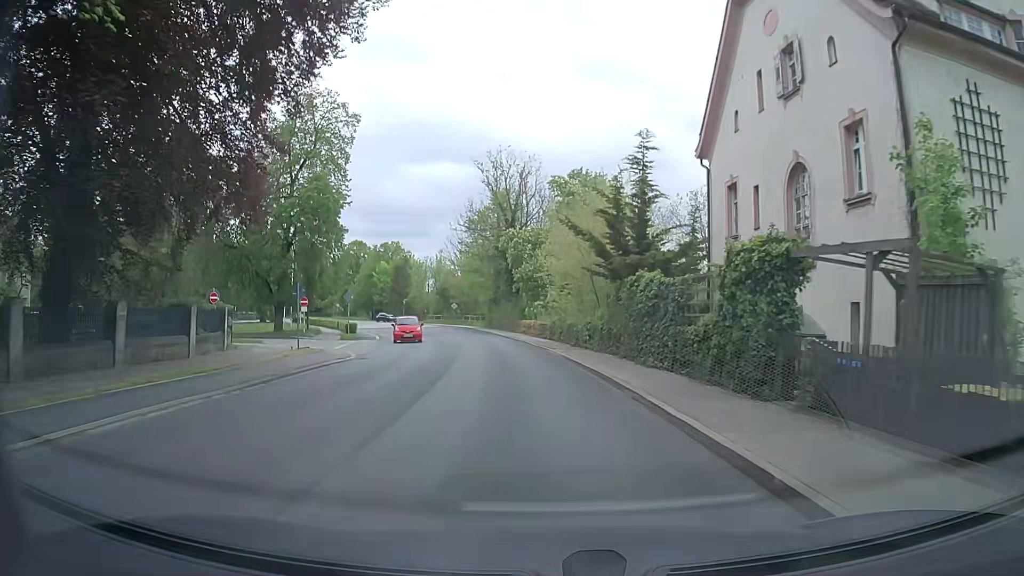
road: secondary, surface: asphalt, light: Day
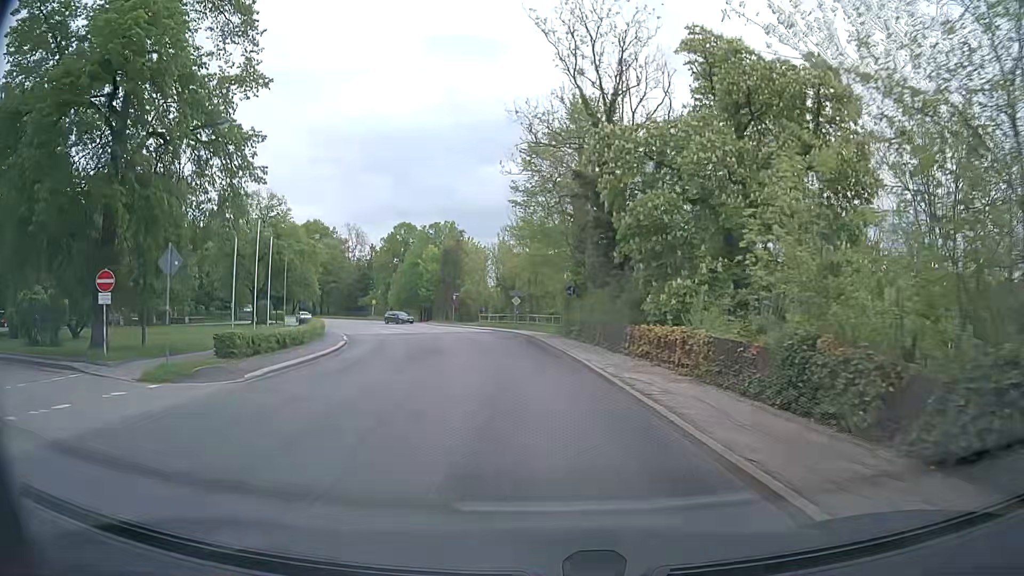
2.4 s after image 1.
(-1.5, +28.6) m; -6°
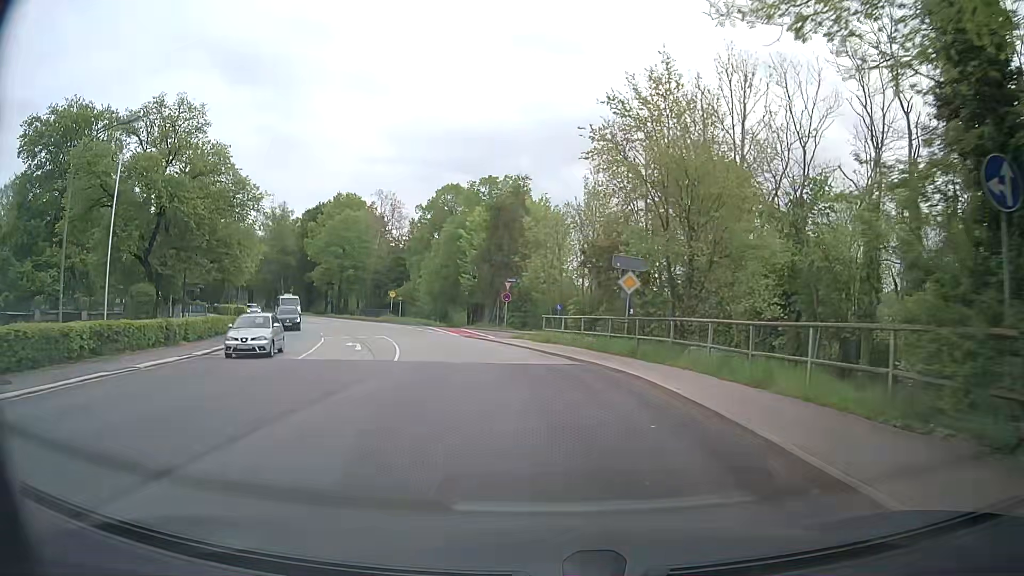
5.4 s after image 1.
(-2.3, +34.5) m; -7°
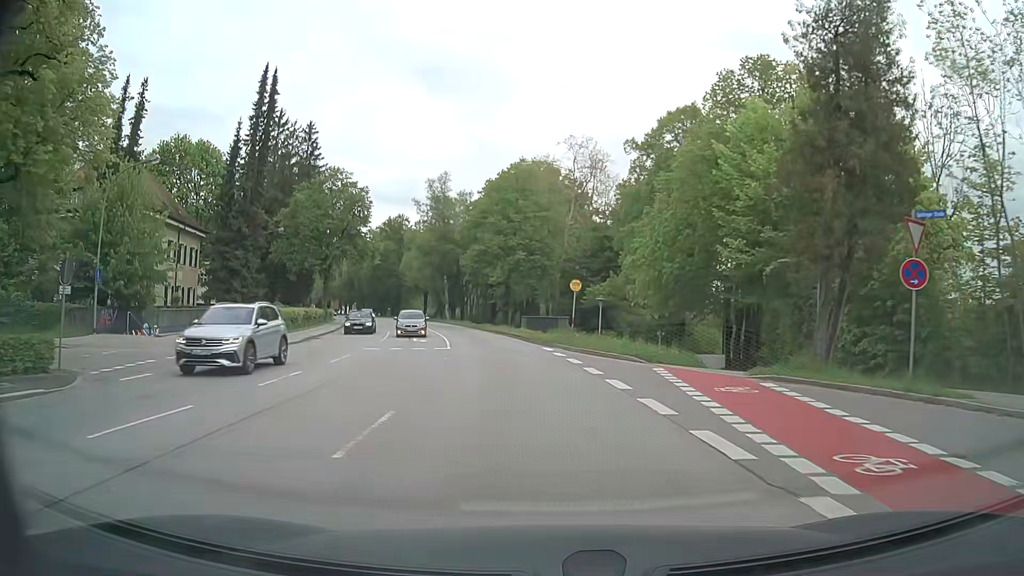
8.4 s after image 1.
(-5.1, +33.0) m; -19°
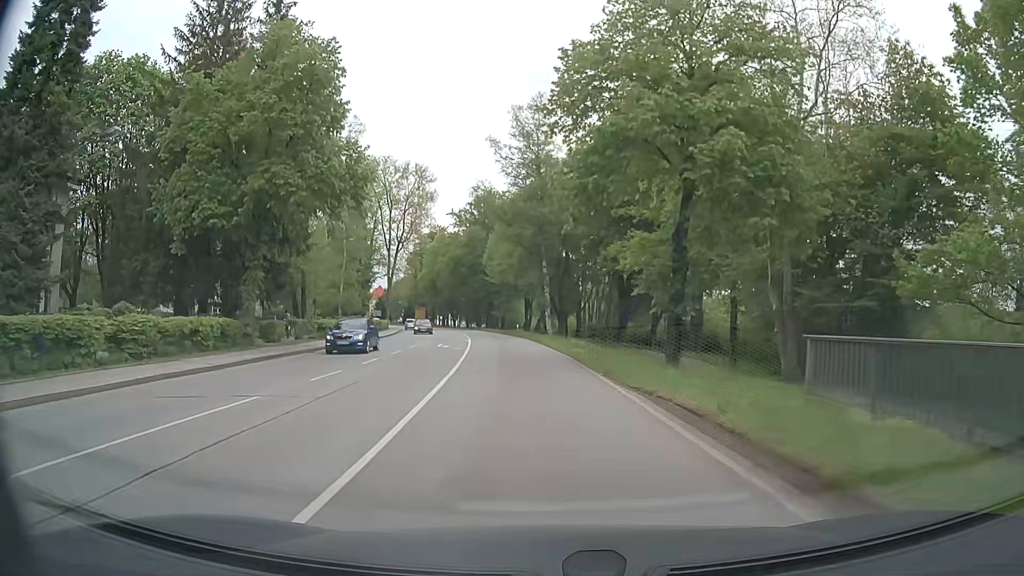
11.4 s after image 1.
(-3.3, +35.0) m; -10°
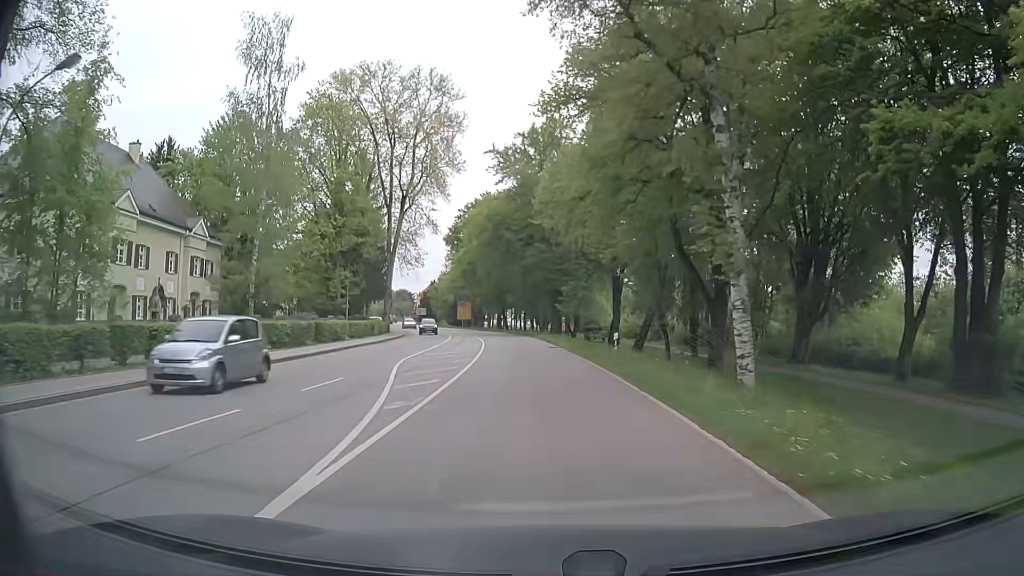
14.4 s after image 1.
(-2.1, +38.3) m; -6°
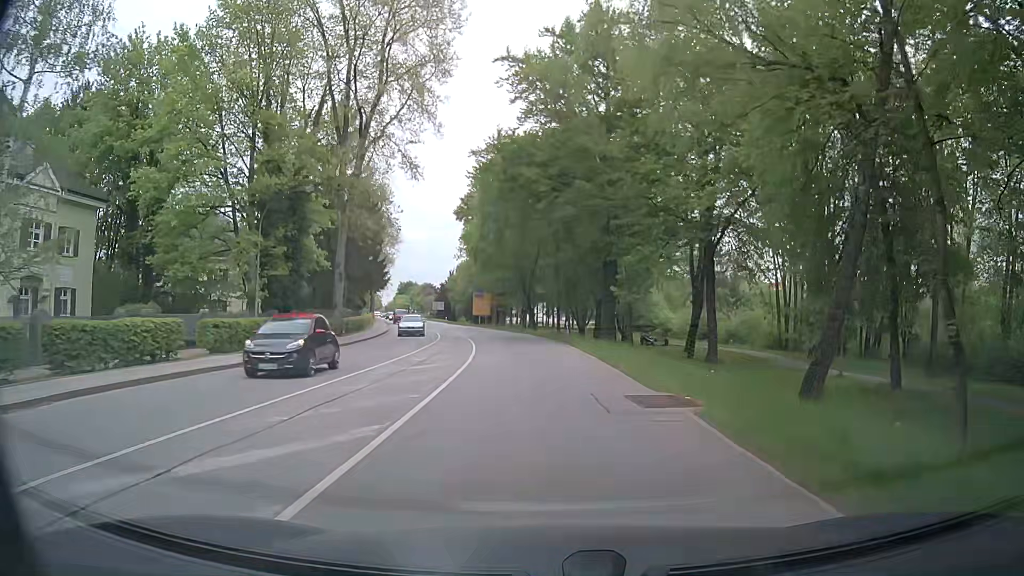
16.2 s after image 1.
(-0.4, +22.9) m; -2°
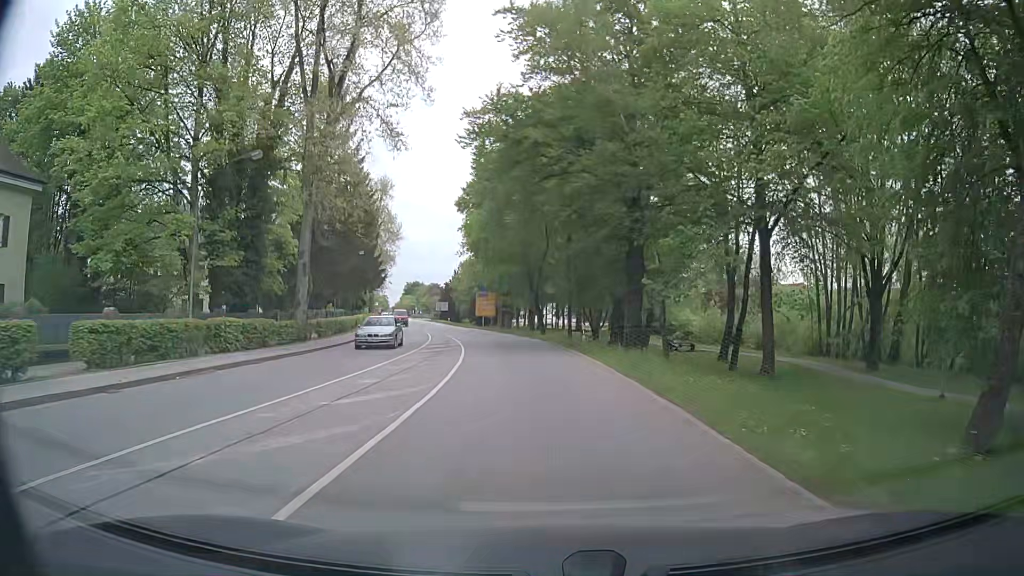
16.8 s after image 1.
(-0.1, +7.3) m; -1°
(0, +10) (-1, +20) (-2, +30) (-3, +40) (-5, +50) (-8, +59) (-11, +69) (-13, +79) (-16, +88) (-18, +98) m
